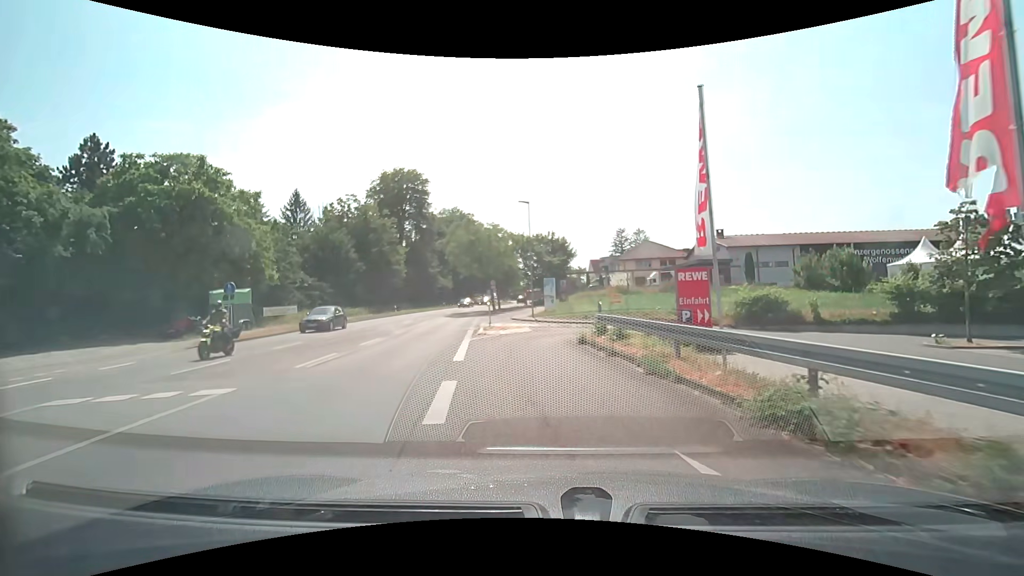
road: secondary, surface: asphalt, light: Day
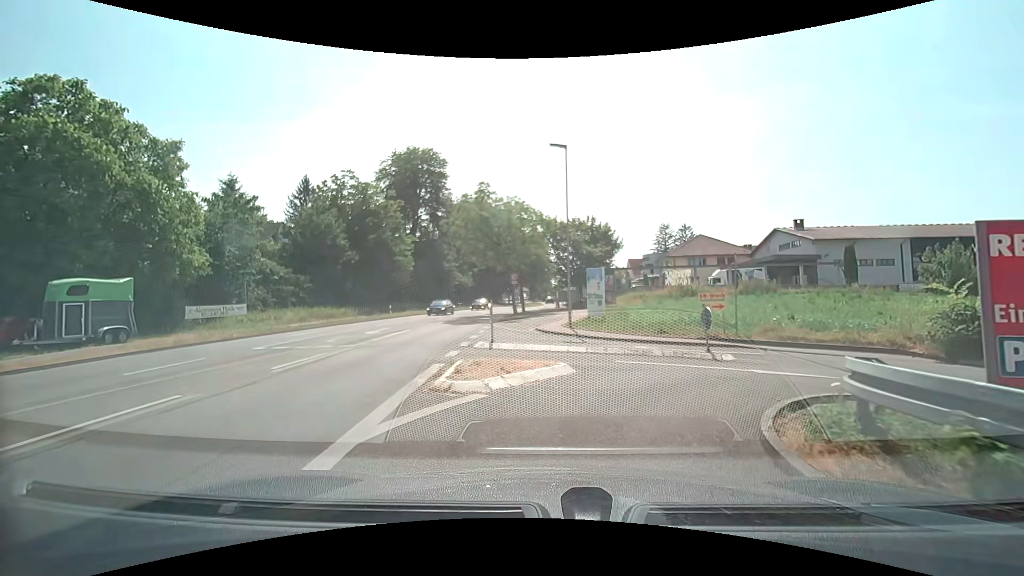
(-0.4, +12.8) m; -4°
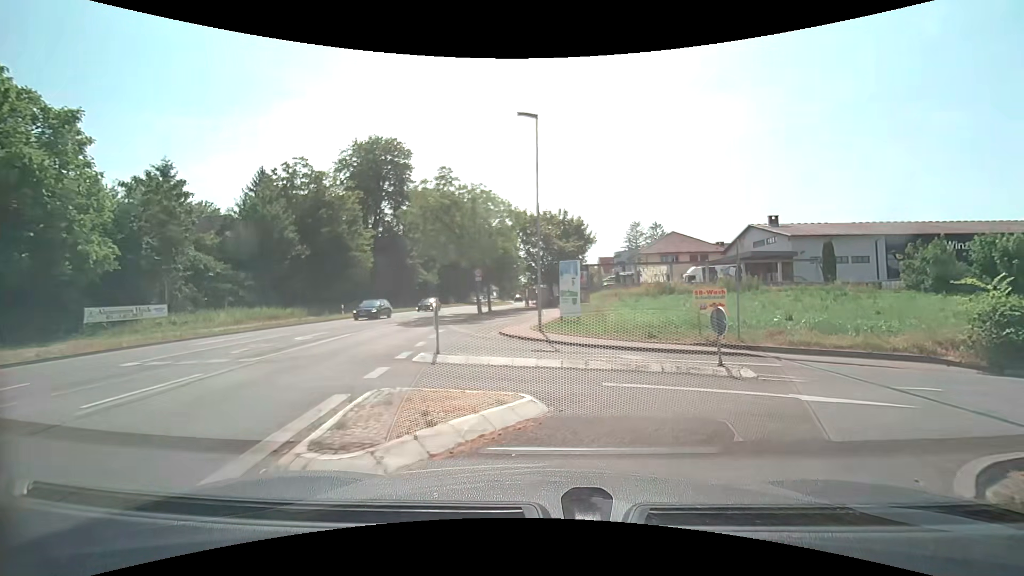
(+0.1, +3.5) m; +3°
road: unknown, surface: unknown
